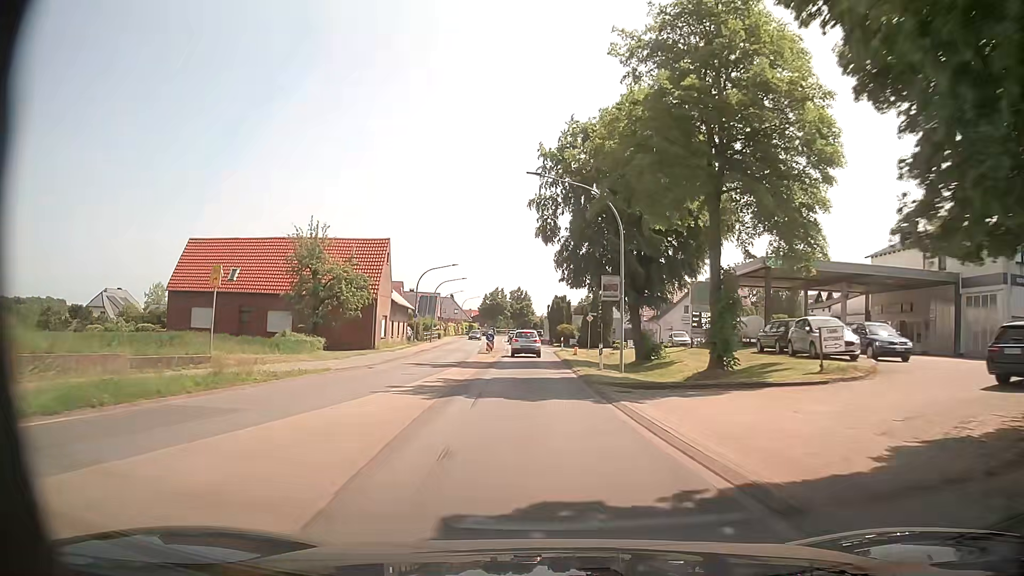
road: primary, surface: asphalt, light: Day
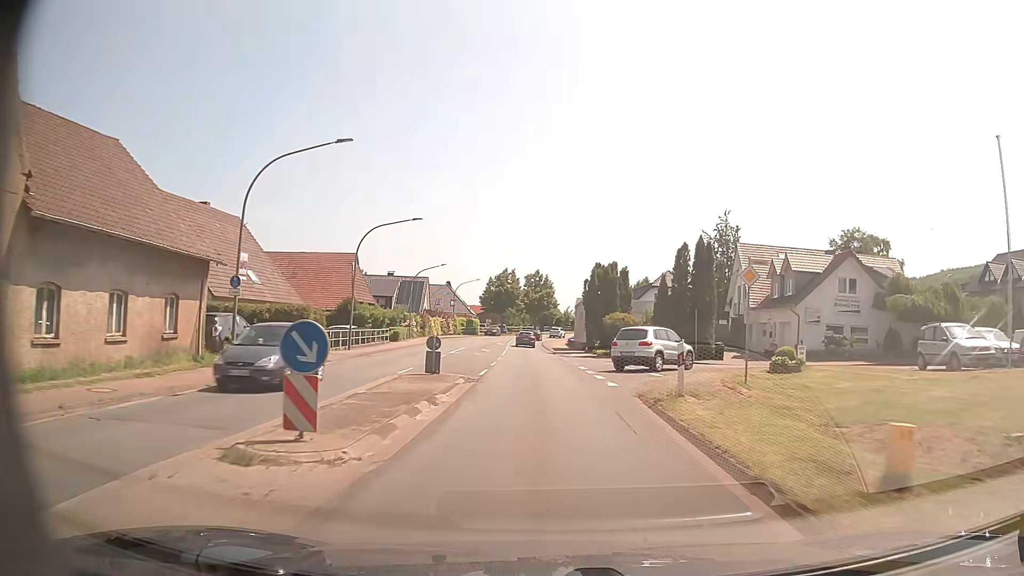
(-1.0, +40.0) m; -1°
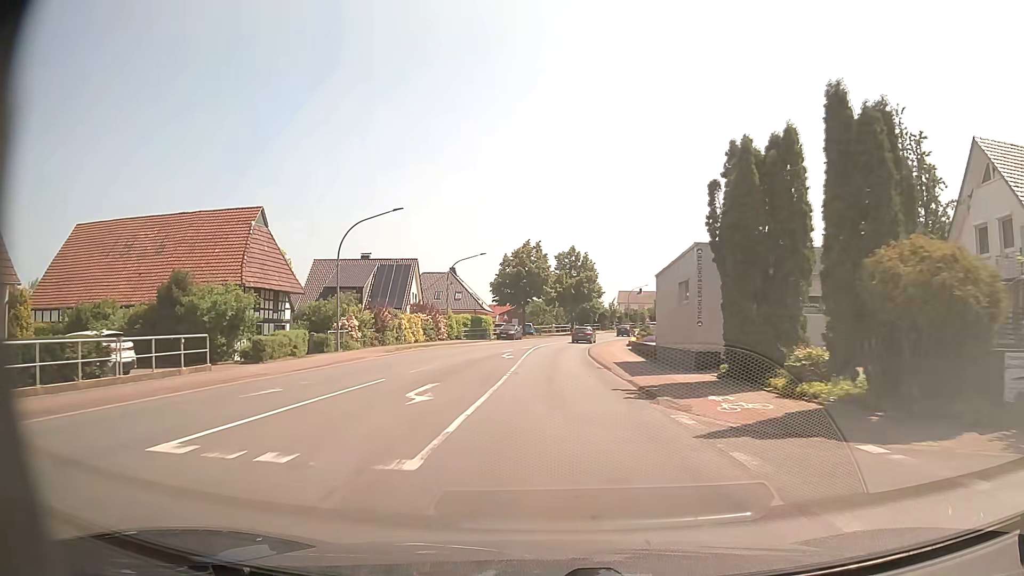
(-1.1, +32.9) m; -3°
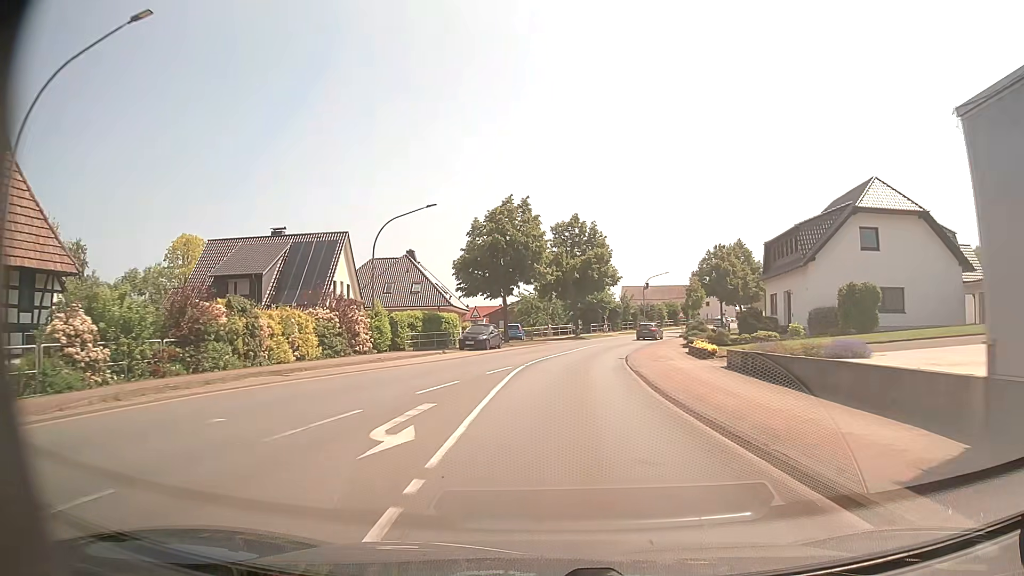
(-0.2, +25.0) m; 0°
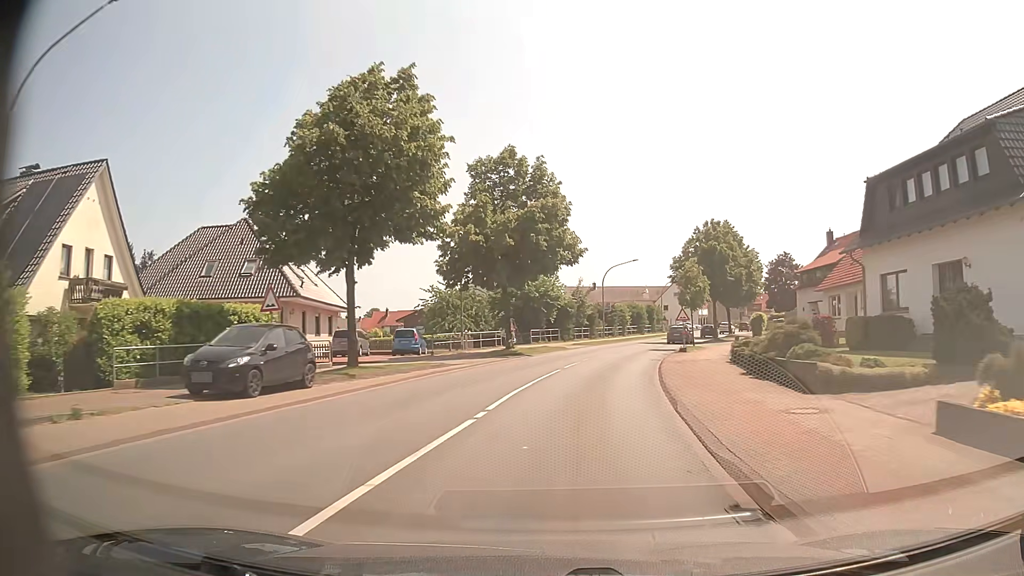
(+1.0, +25.1) m; +5°
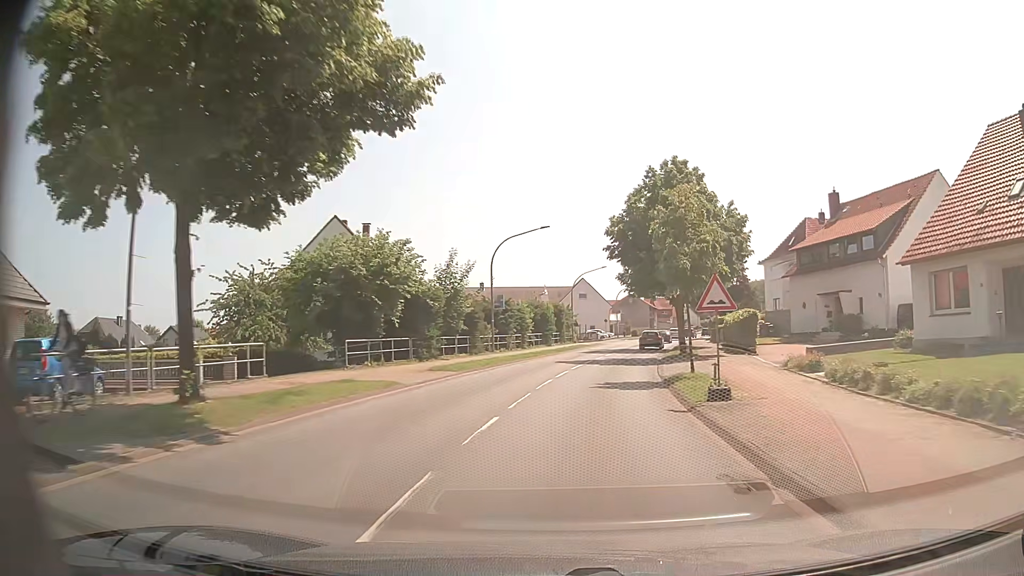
(+1.9, +24.9) m; +9°
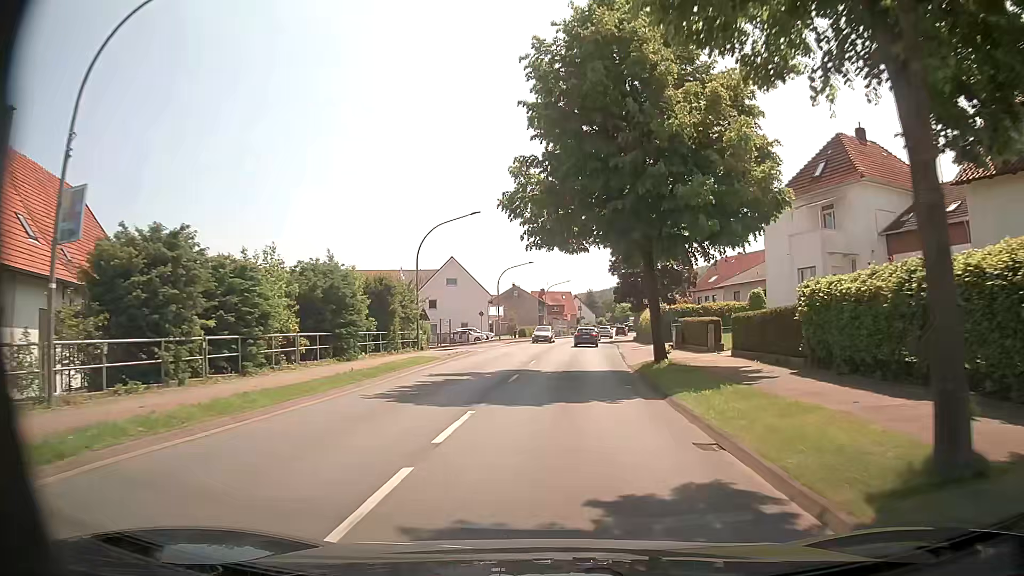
(+3.0, +31.1) m; +10°
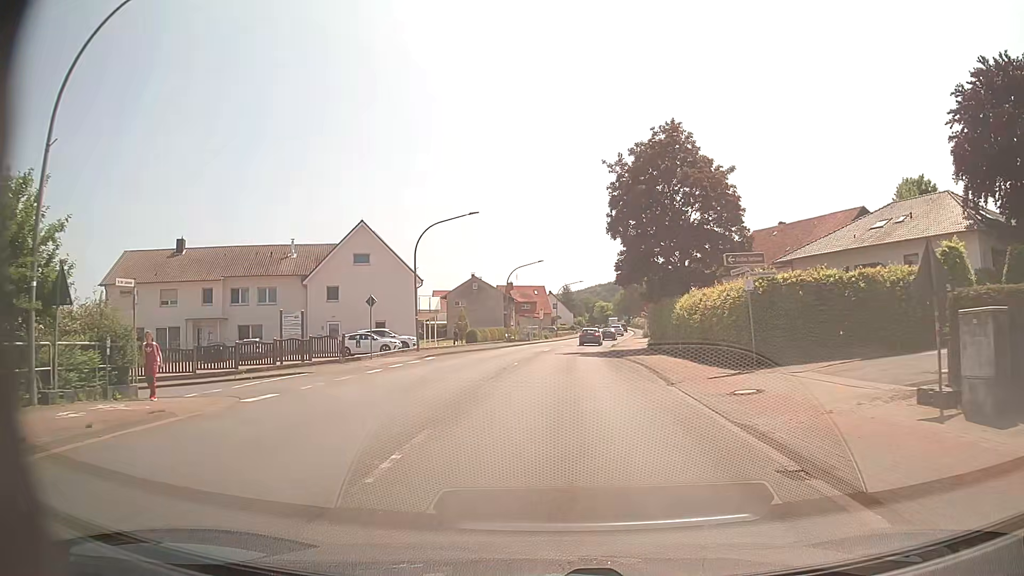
(+0.9, +28.4) m; +2°
